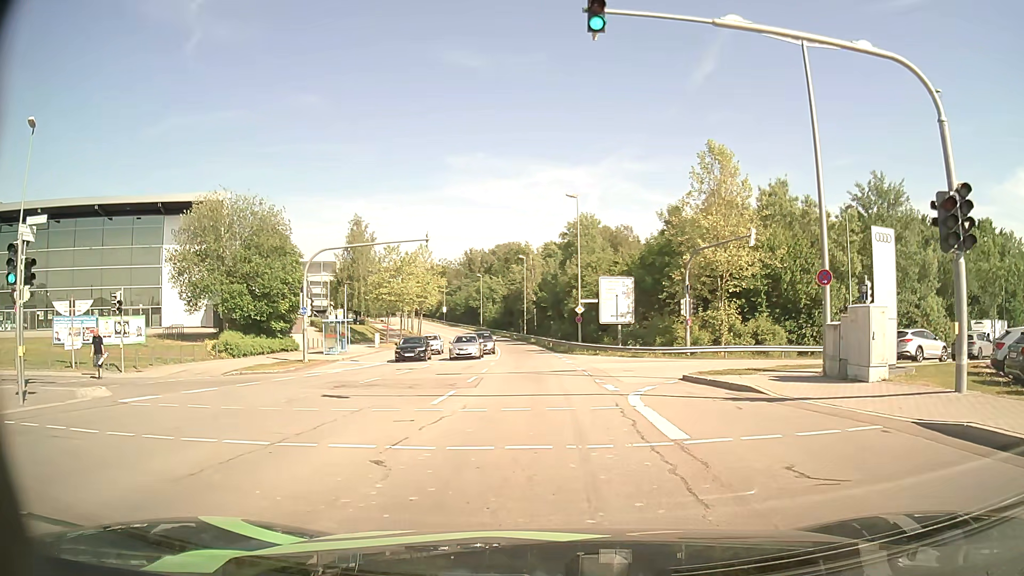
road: secondary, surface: asphalt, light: Day
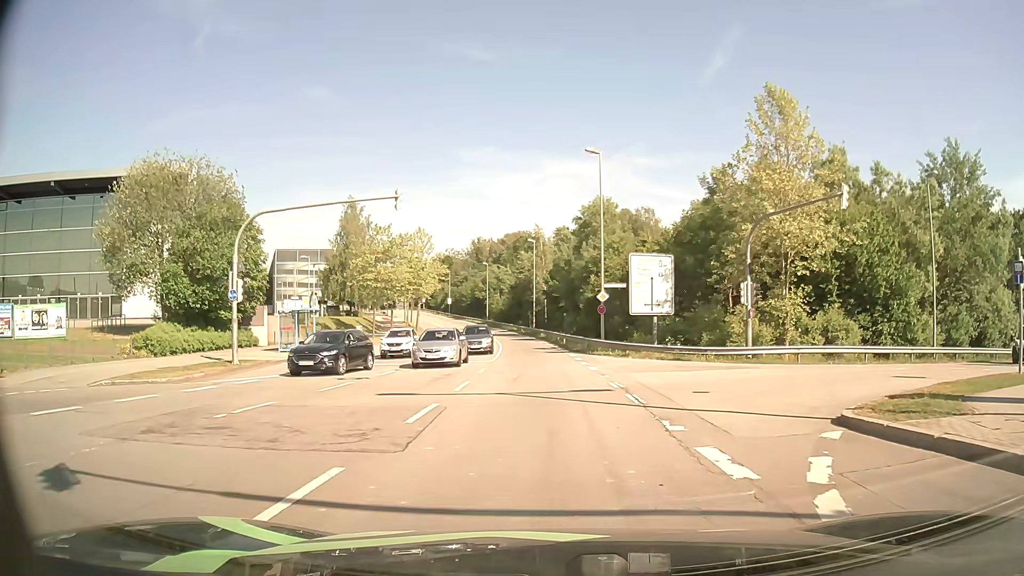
(-0.2, +10.1) m; -2°
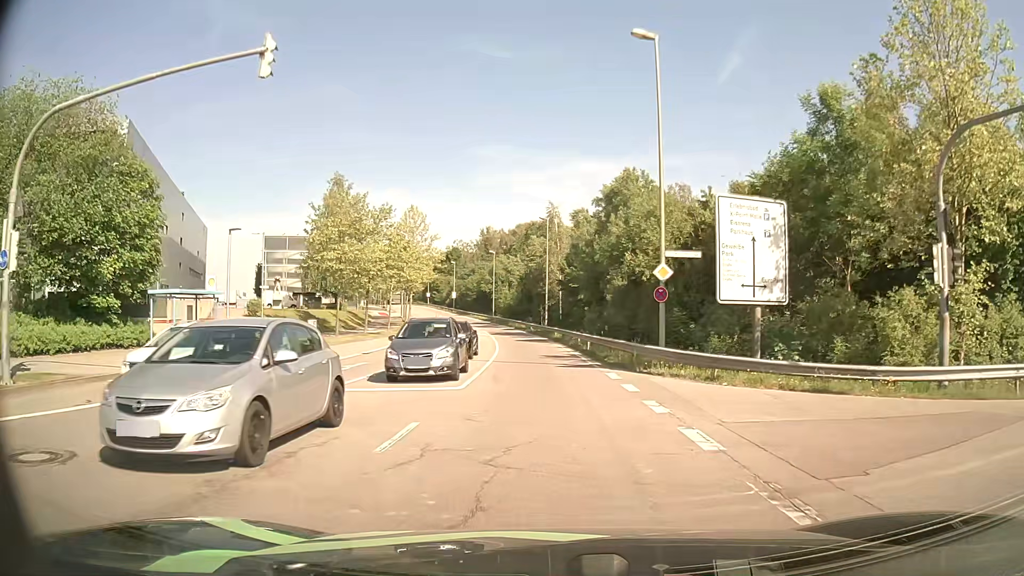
(-0.1, +14.1) m; -1°
(0, +10) (0, +20) (-1, +30) (-1, +40) (-2, +50) (-3, +60) (-4, +70) (-6, +80) (-8, +89) (-11, +99) m
